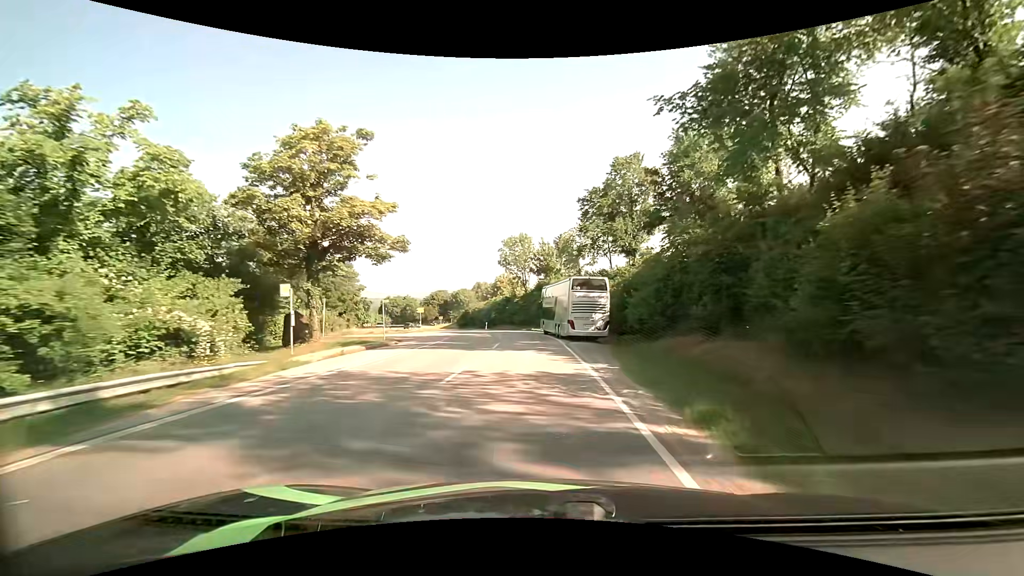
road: tertiary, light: Day
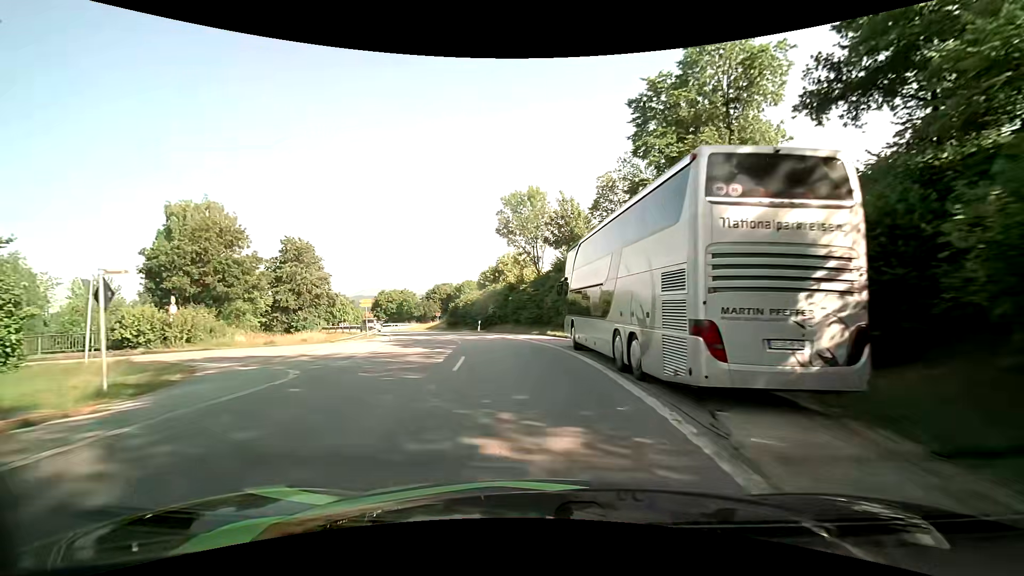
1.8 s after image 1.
(0.0, +22.4) m; -1°
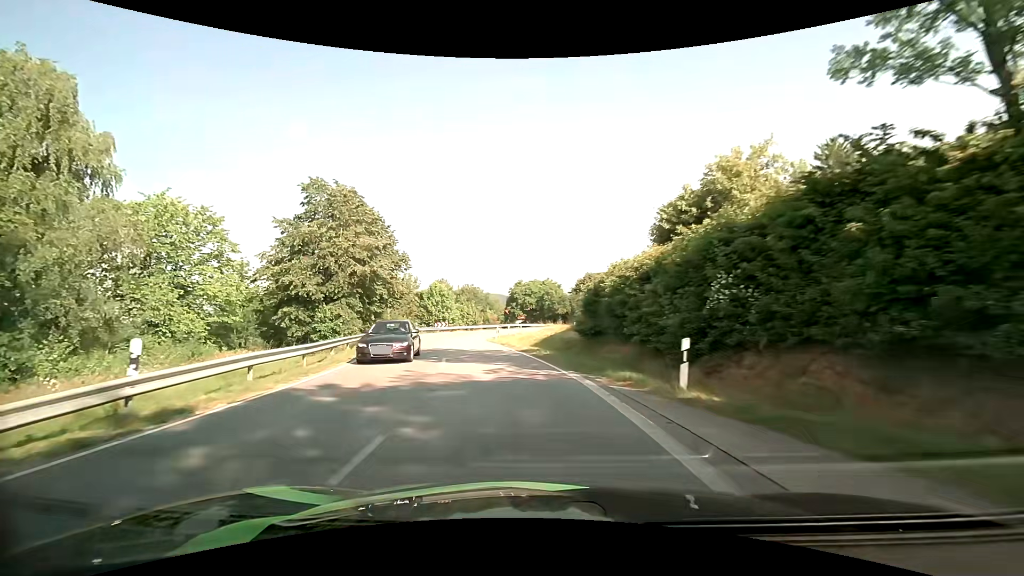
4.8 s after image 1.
(-4.1, +34.7) m; -18°
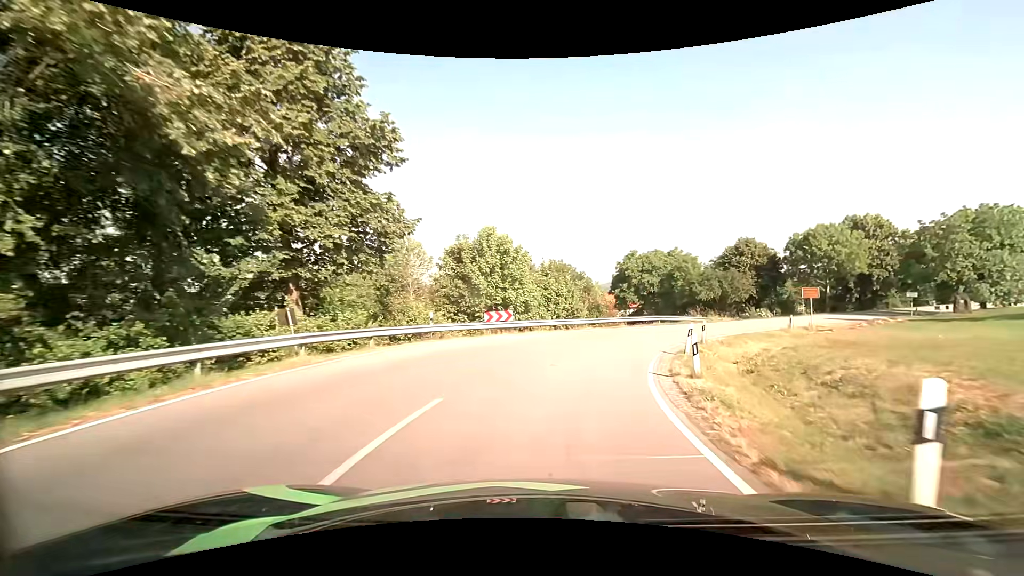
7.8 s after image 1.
(-5.2, +34.1) m; -10°
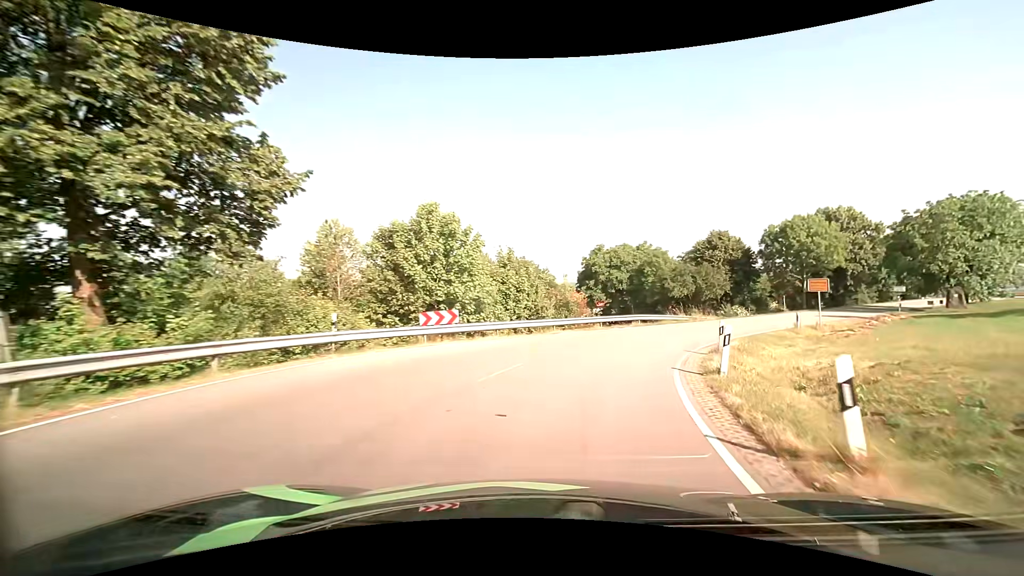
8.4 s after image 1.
(+0.2, +6.6) m; +4°
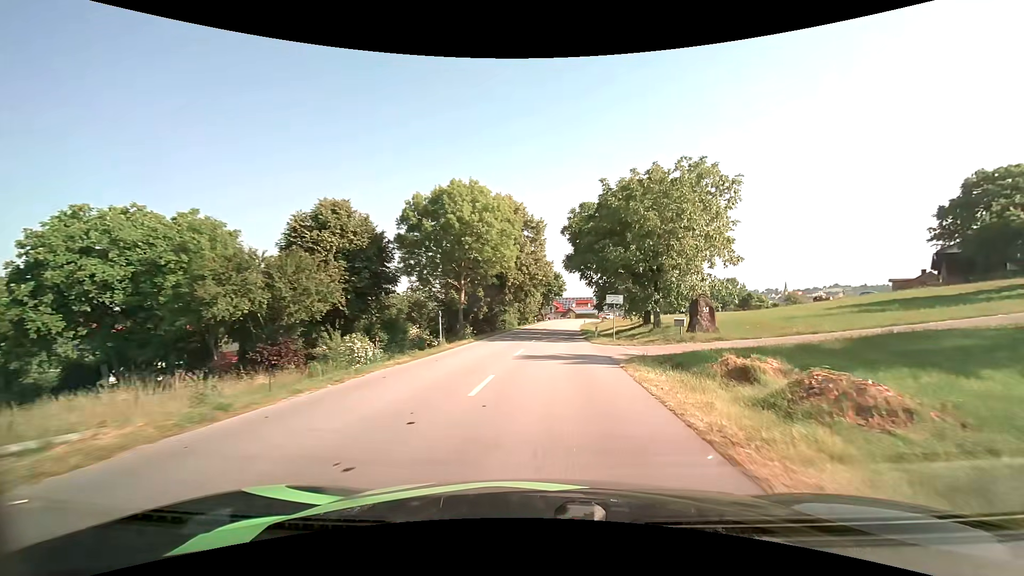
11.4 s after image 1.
(+11.8, +30.7) m; +39°
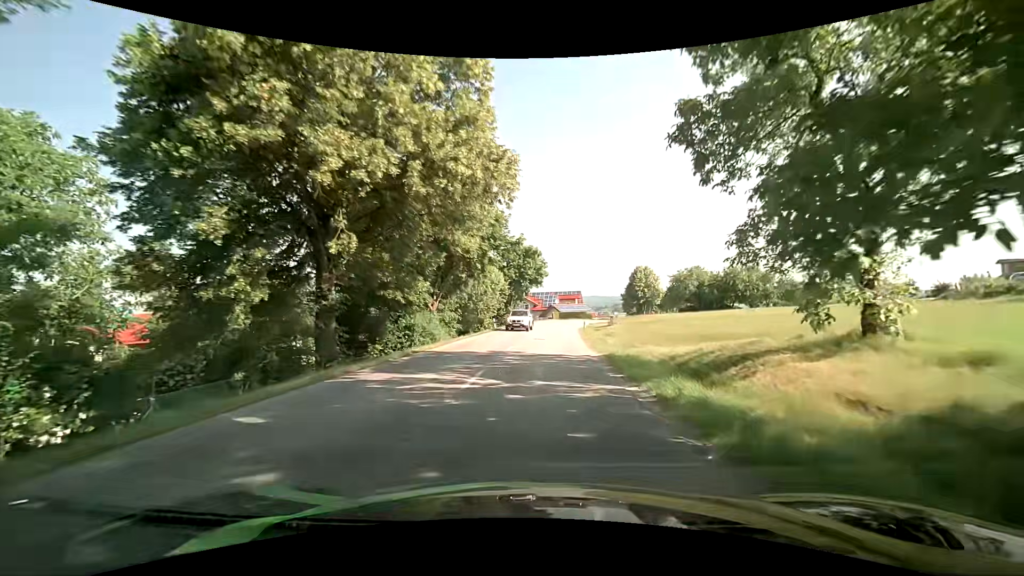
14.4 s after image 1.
(+1.7, +35.8) m; +3°
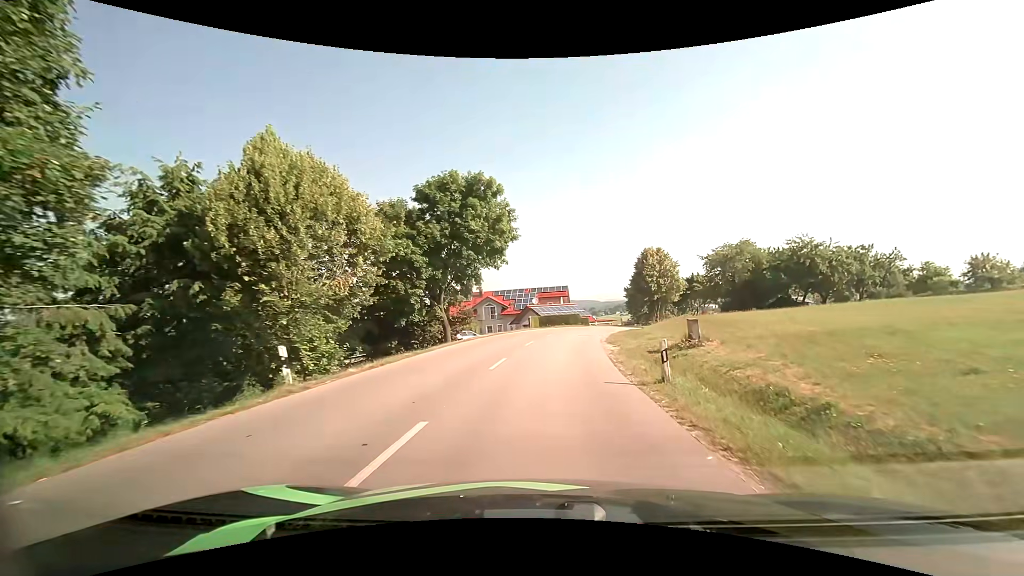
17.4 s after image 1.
(+0.7, +32.4) m; +2°
(0, +10) (+1, +20) (+2, +30) (+4, +40) (+7, +49) (+11, +58) (+17, +67) (+23, +74) (+30, +81) (+37, +88) m
